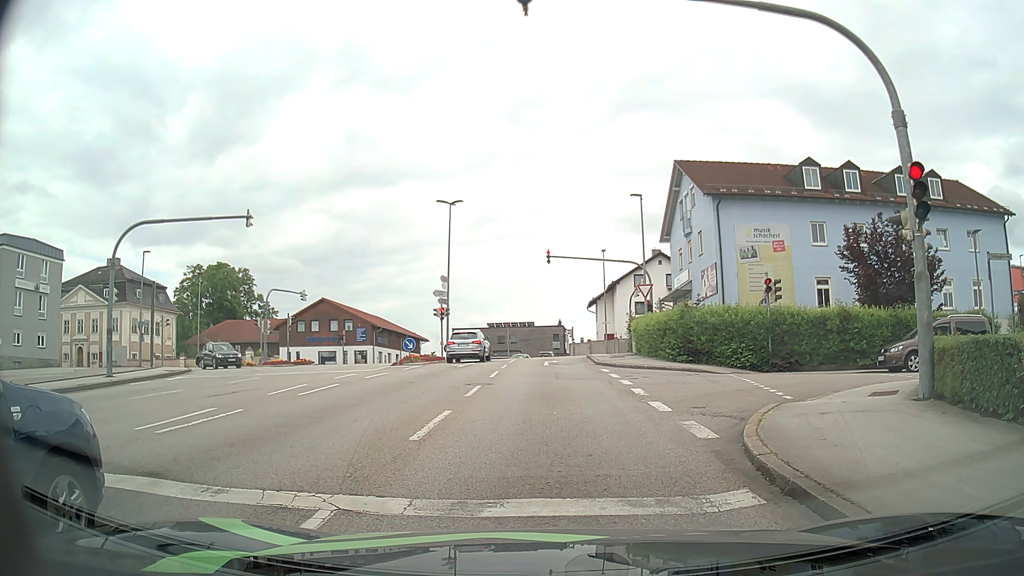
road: tertiary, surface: asphalt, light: Day
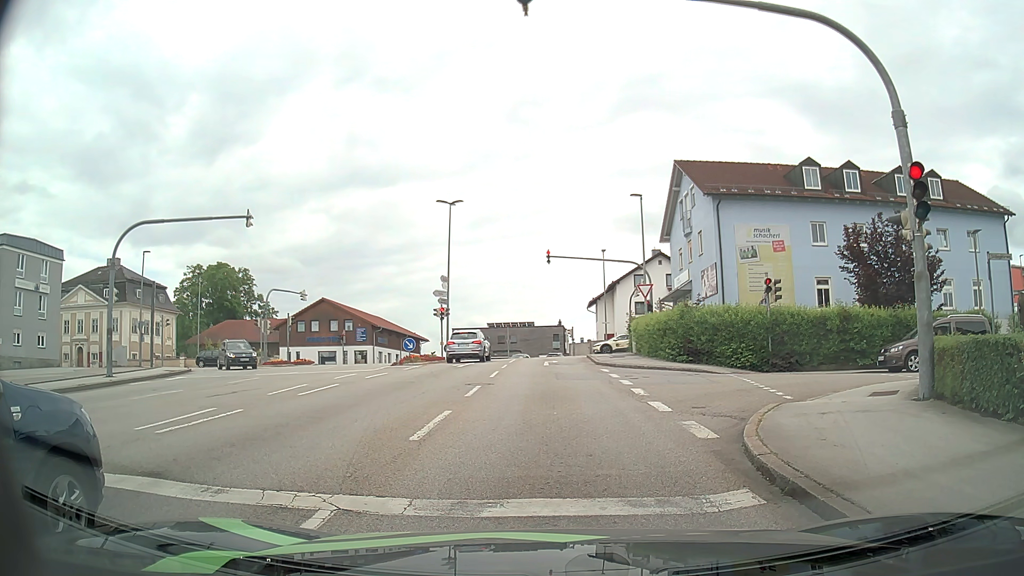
(0.0, 0.0) m; 0°
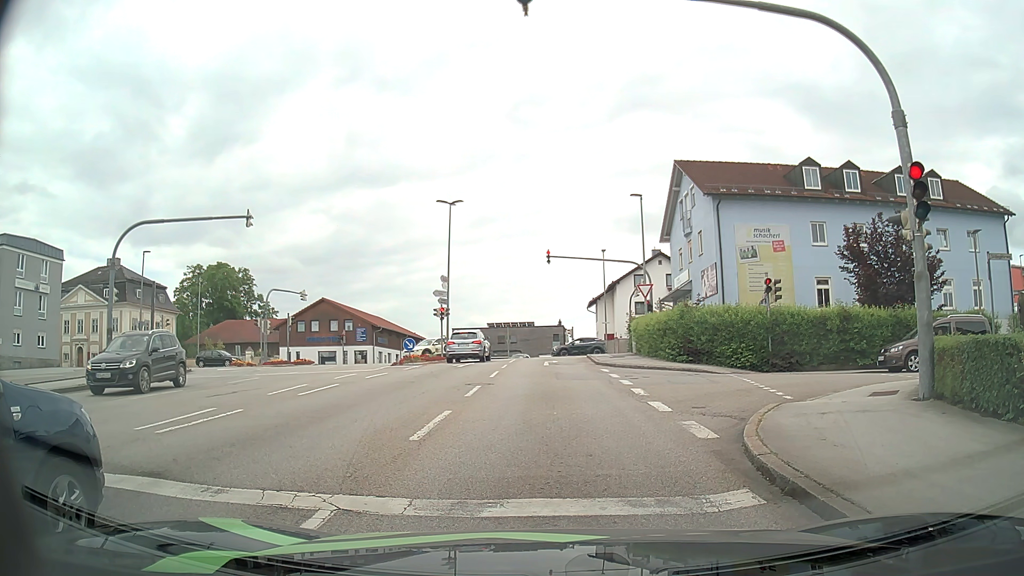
(0.0, 0.0) m; 0°
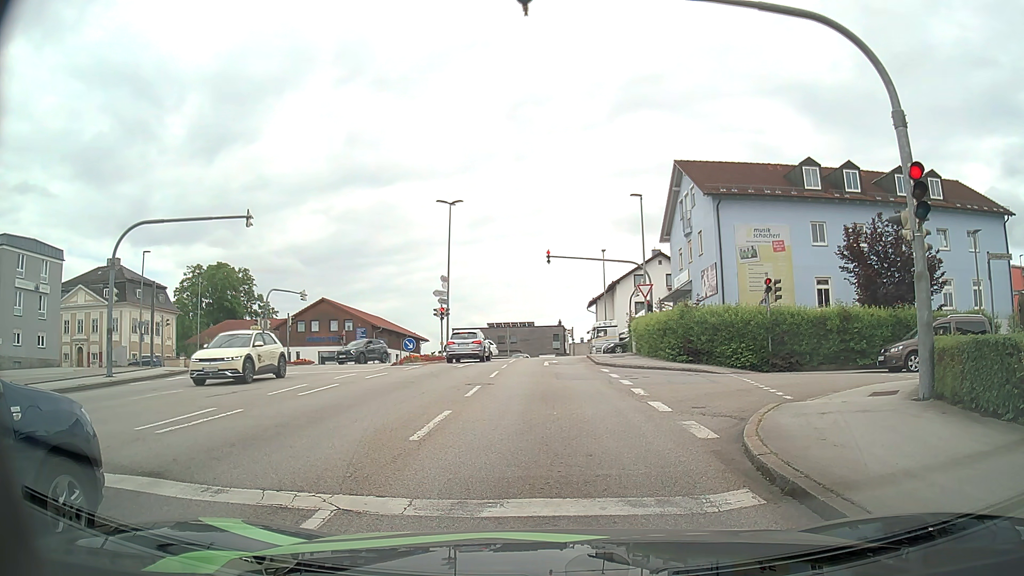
(0.0, 0.0) m; 0°
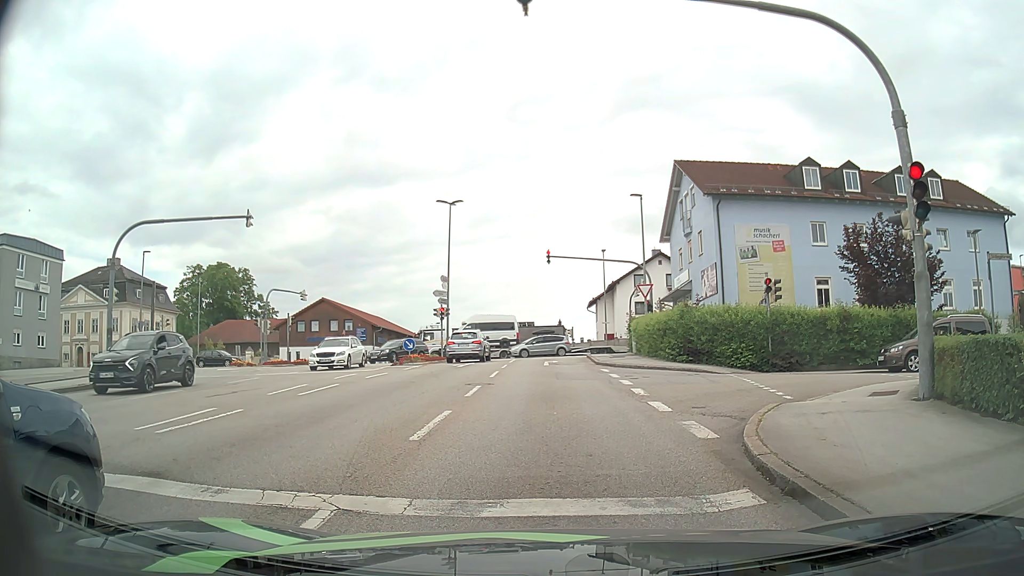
(0.0, 0.0) m; 0°
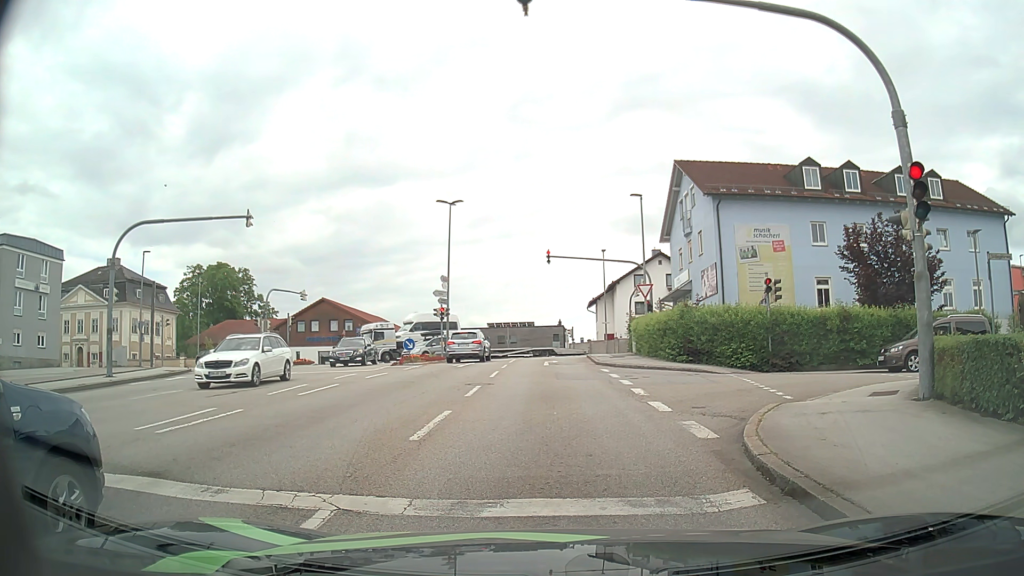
(0.0, 0.0) m; 0°
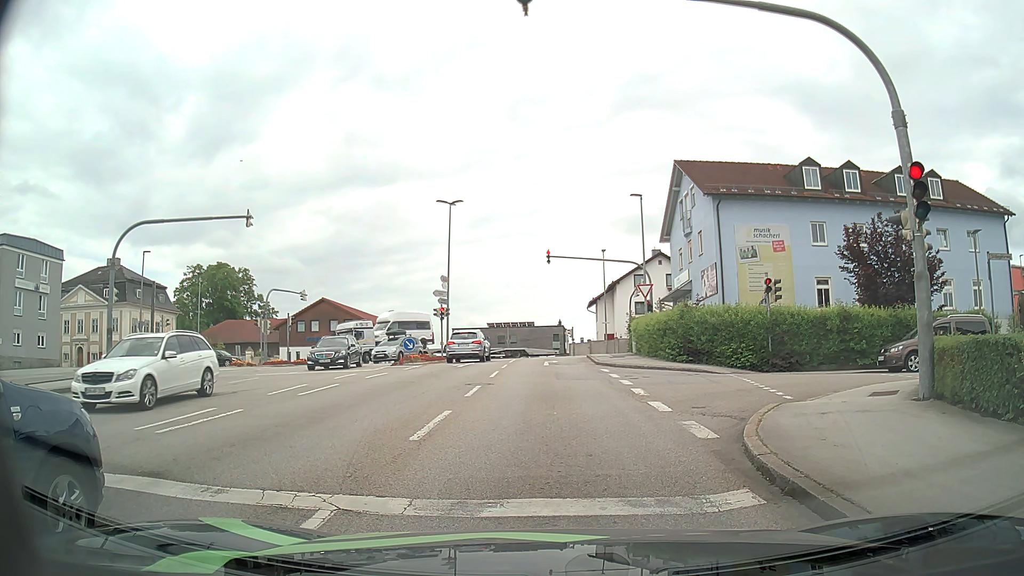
(0.0, 0.0) m; 0°
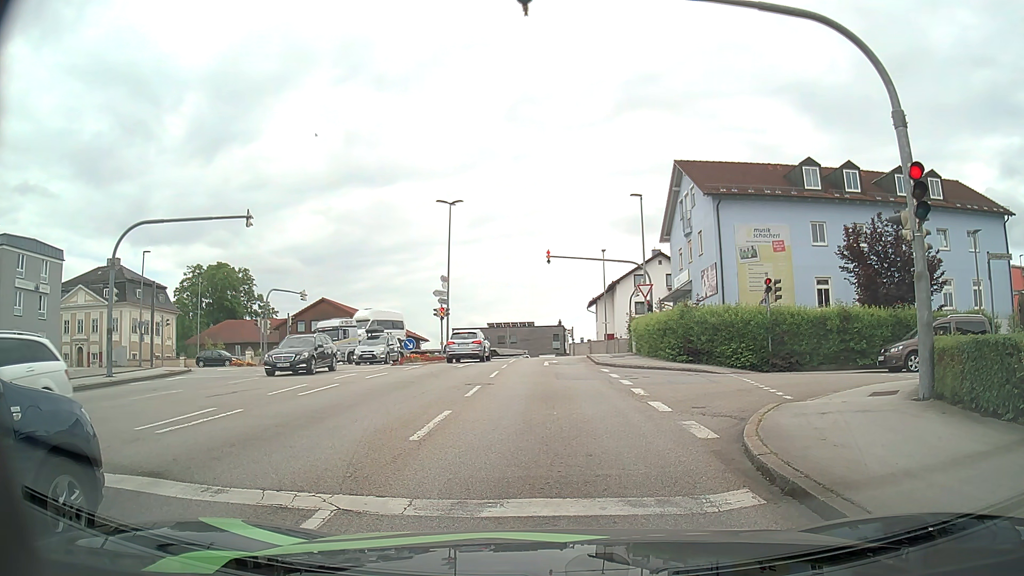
(0.0, 0.0) m; 0°
